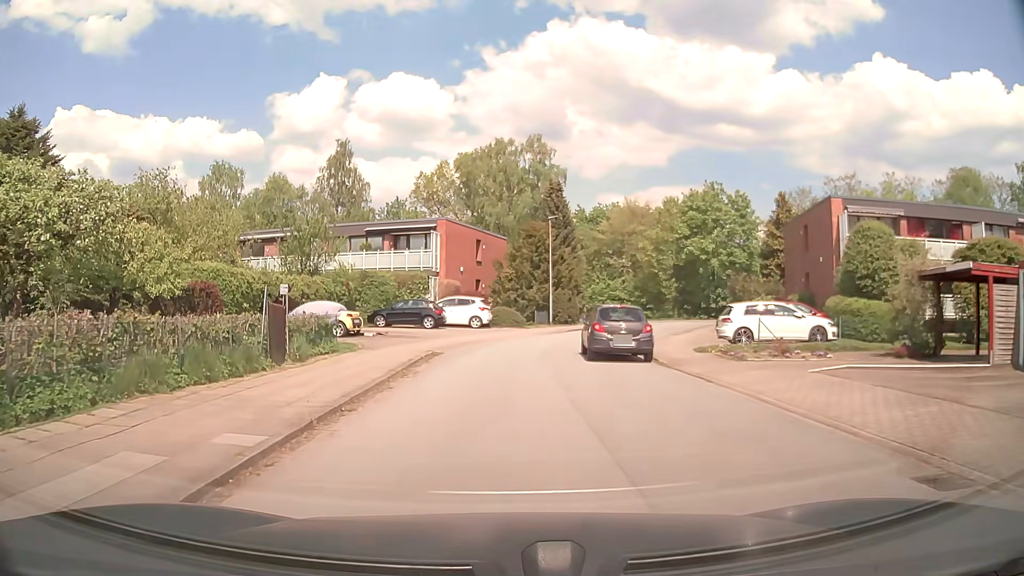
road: residential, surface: asphalt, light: Day
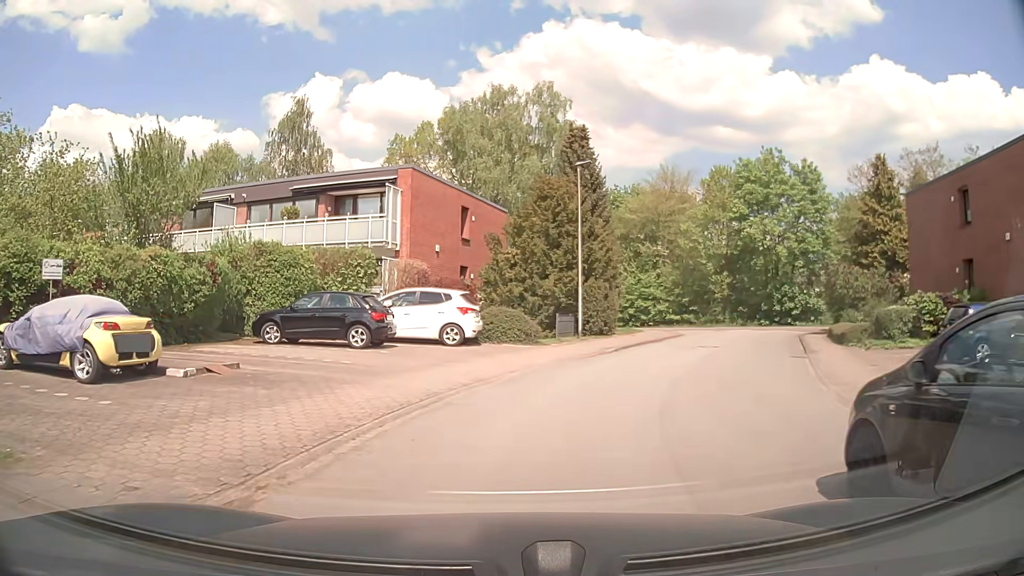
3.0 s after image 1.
(-0.2, +15.8) m; +1°
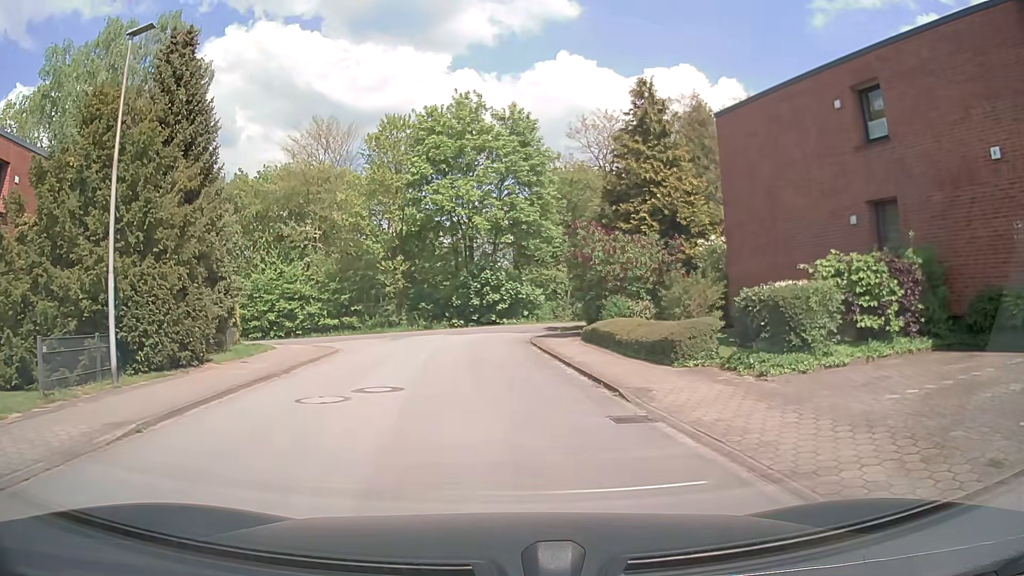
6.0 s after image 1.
(+3.1, +12.9) m; +28°
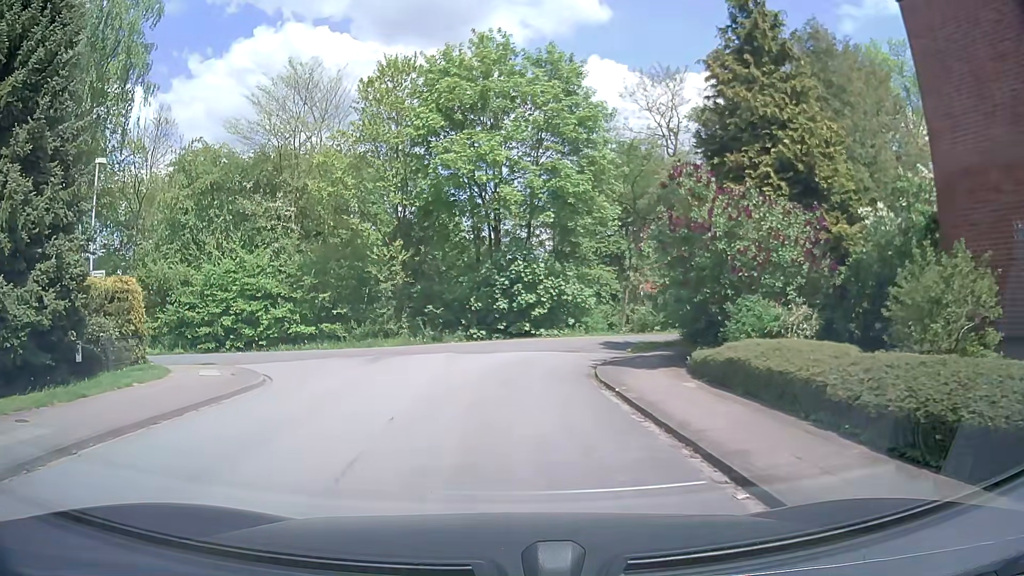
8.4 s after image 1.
(-0.2, +9.6) m; -4°
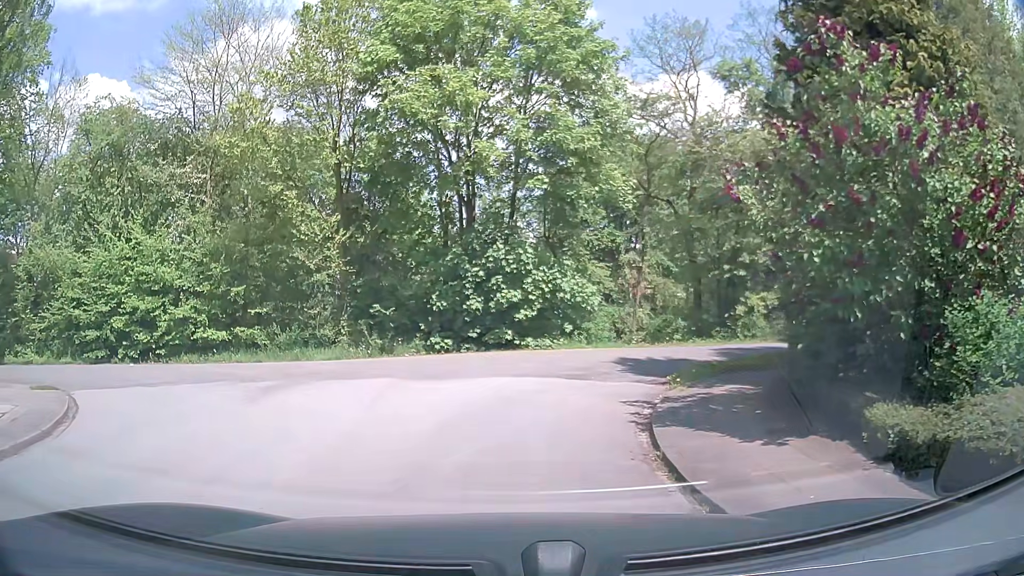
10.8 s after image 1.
(+0.2, +6.6) m; +2°
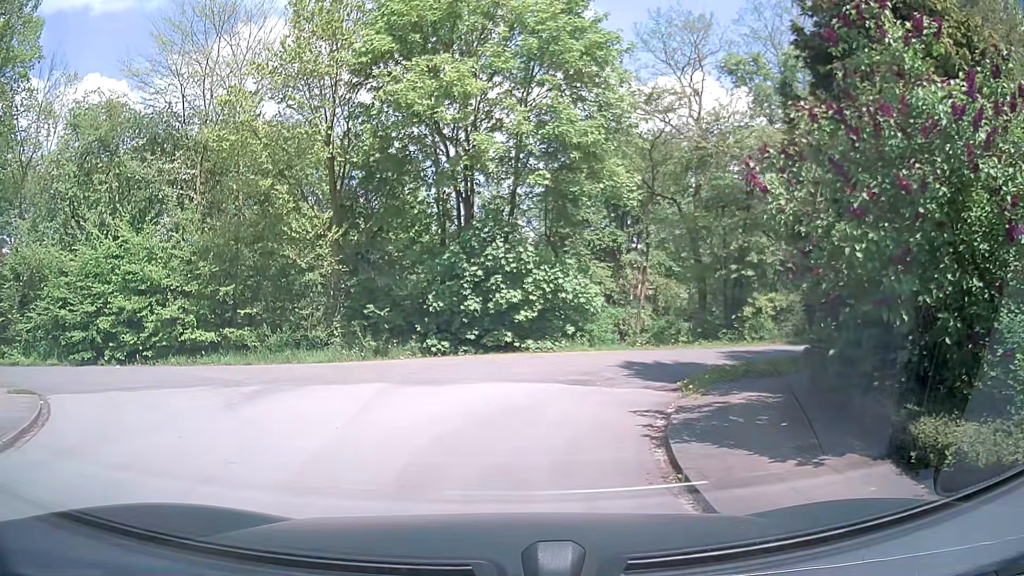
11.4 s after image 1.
(0.0, +0.7) m; 0°
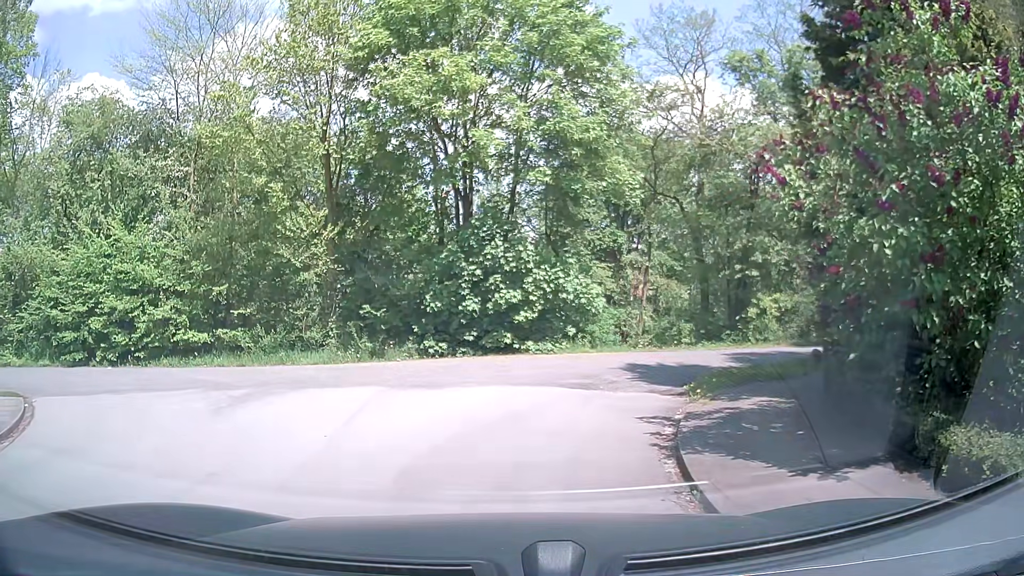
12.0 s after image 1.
(0.0, +0.4) m; 0°
